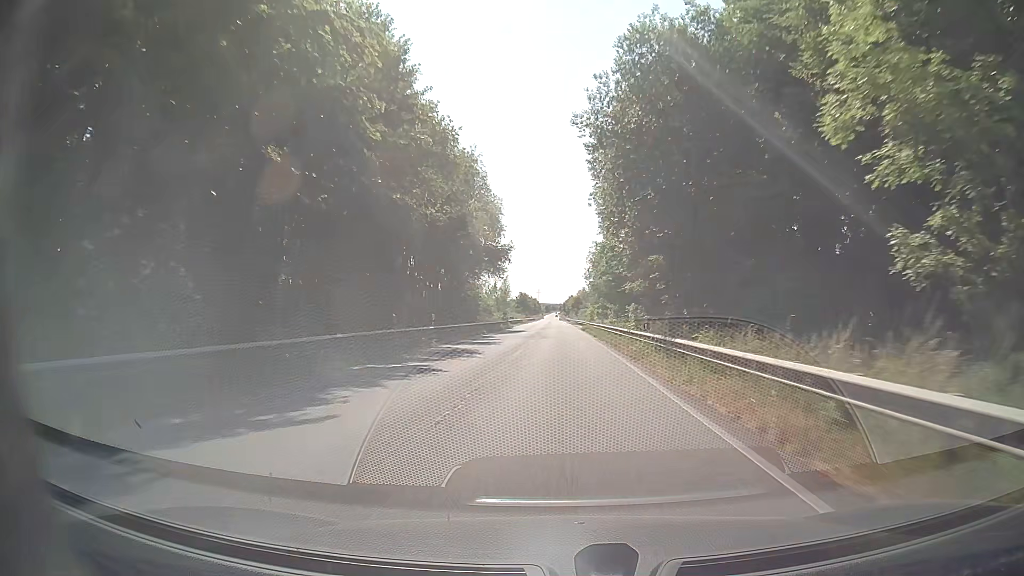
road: secondary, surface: asphalt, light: Day
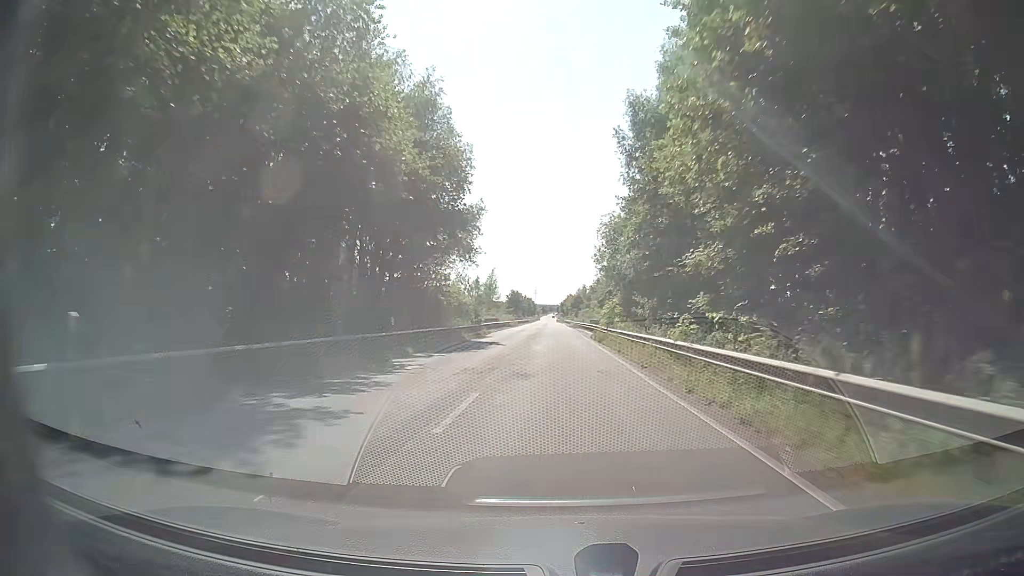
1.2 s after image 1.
(0.0, +24.4) m; 0°
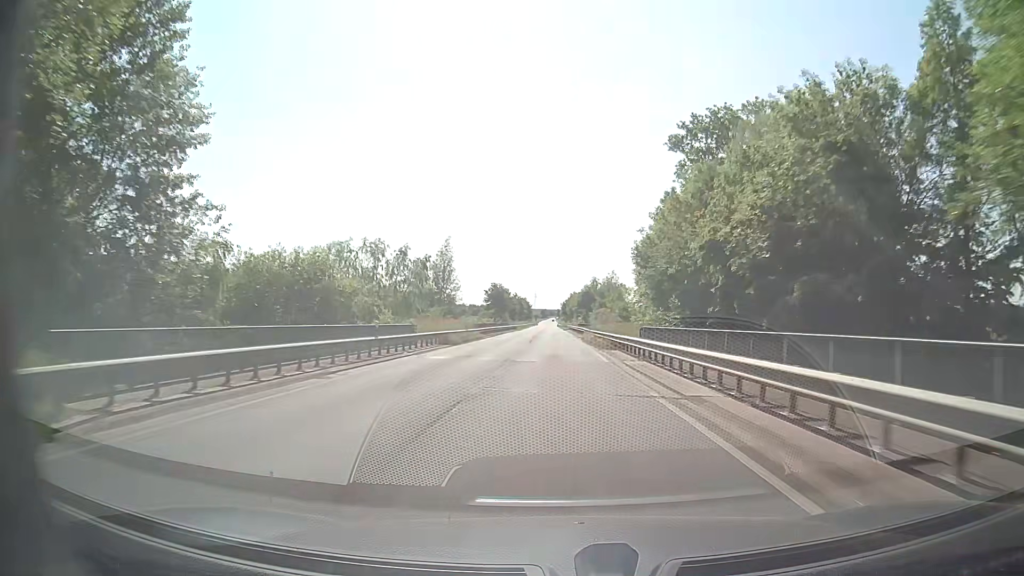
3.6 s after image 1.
(-0.1, +48.8) m; 0°
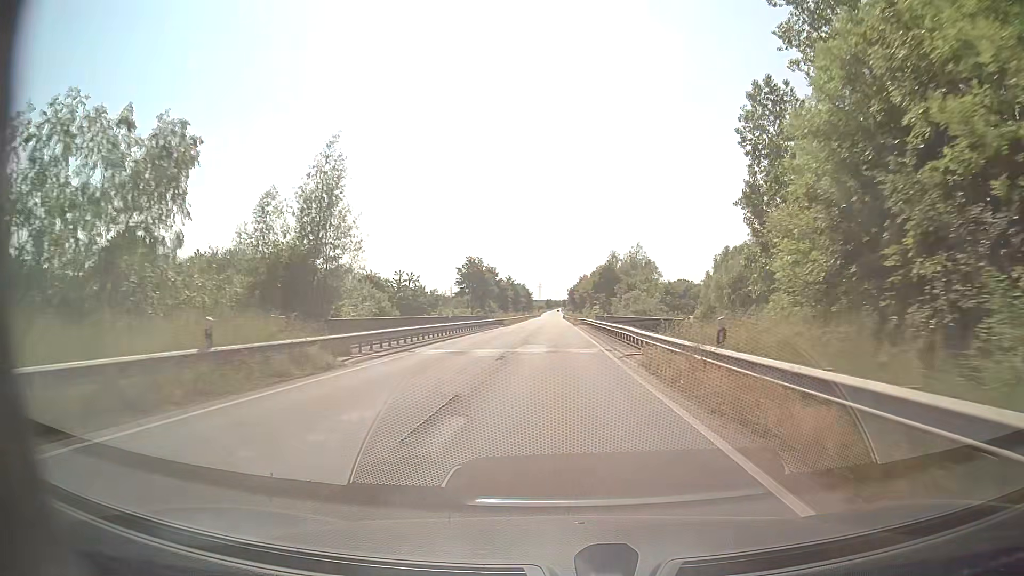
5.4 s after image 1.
(-0.1, +36.1) m; -1°
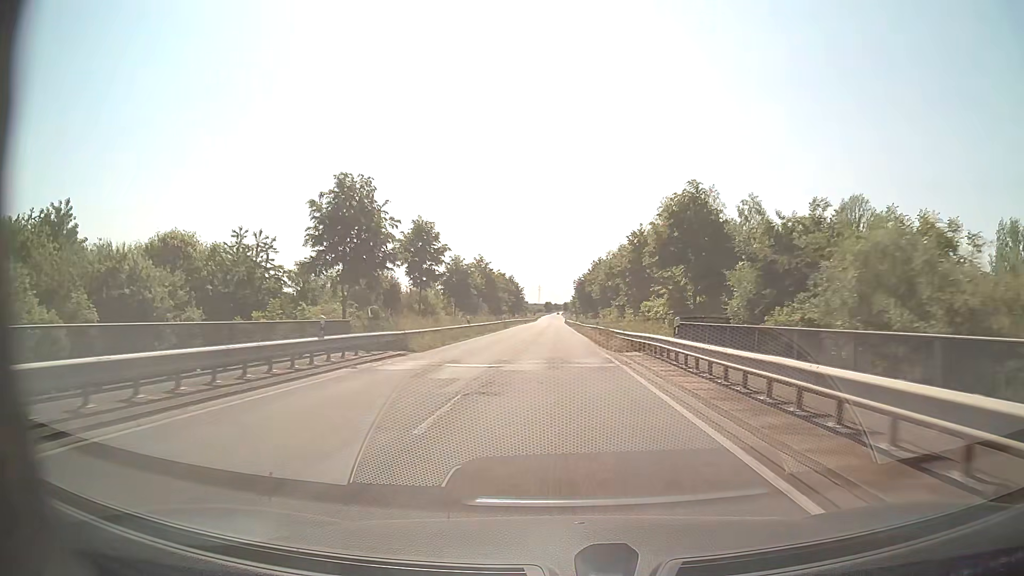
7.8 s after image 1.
(-0.1, +47.7) m; 0°
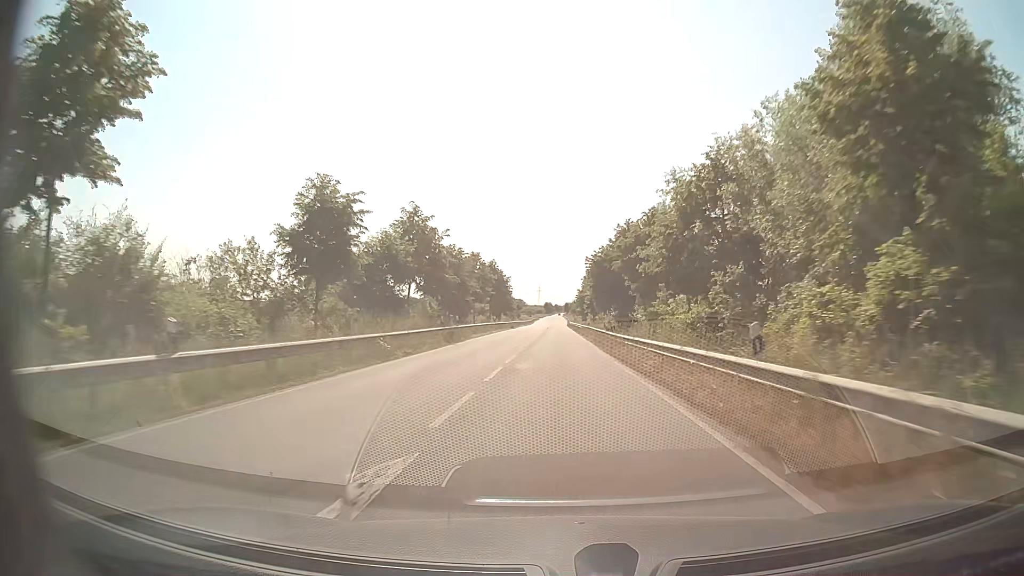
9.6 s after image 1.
(0.0, +35.6) m; 0°
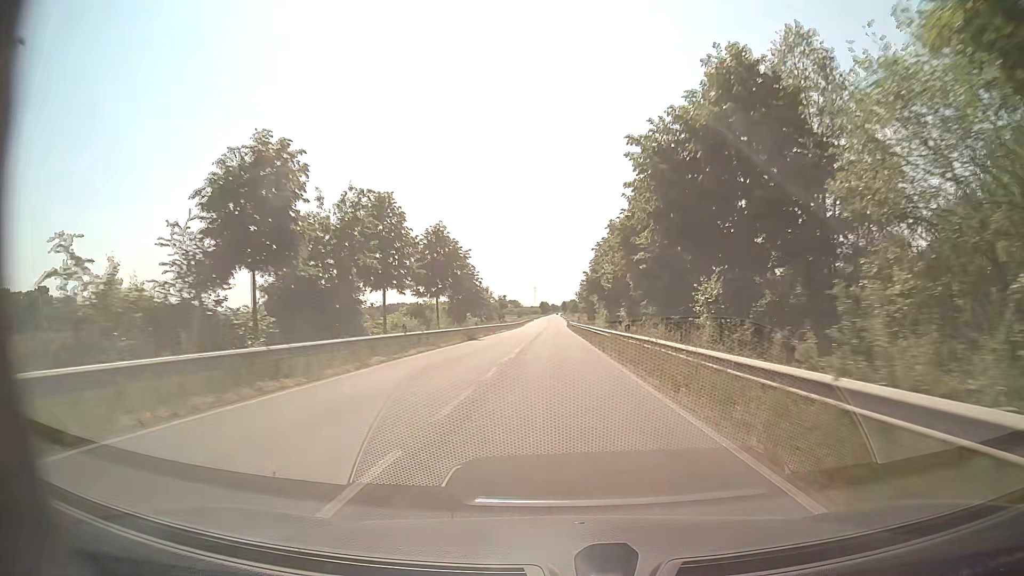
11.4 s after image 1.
(+0.2, +35.5) m; 0°
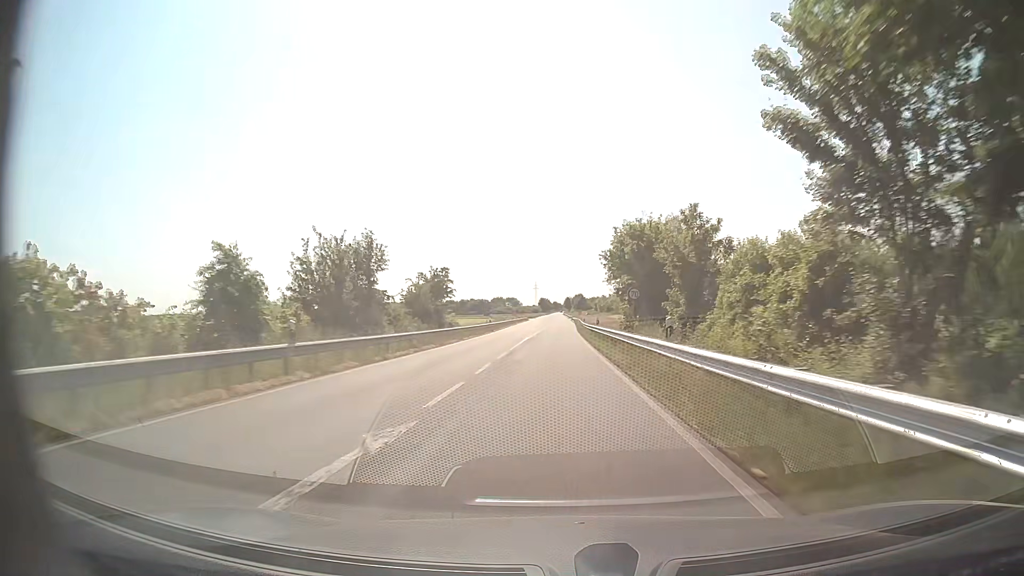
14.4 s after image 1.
(+0.1, +59.0) m; 0°
(0, +10) (0, +20) (0, +30) (0, +40) (0, +50) (0, +60) (0, +70) (0, +80) (0, +90) (+1, +100) m
